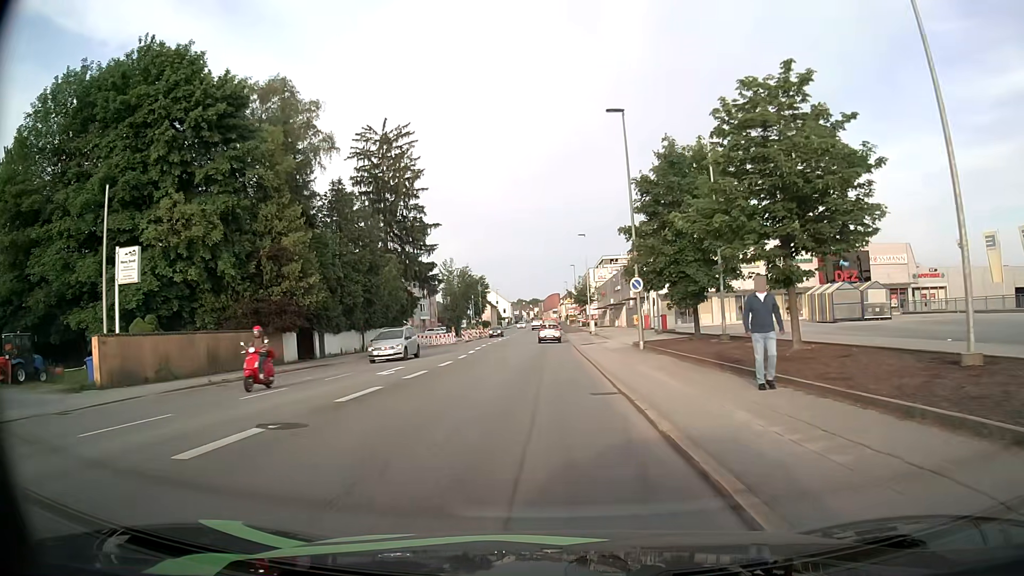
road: tertiary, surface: asphalt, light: Day
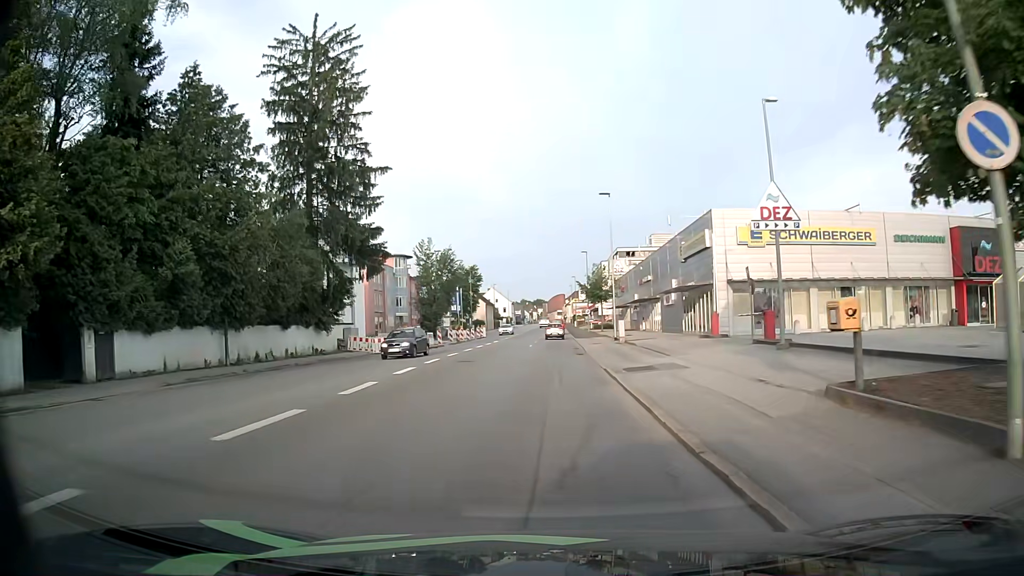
(-0.1, +23.2) m; -1°
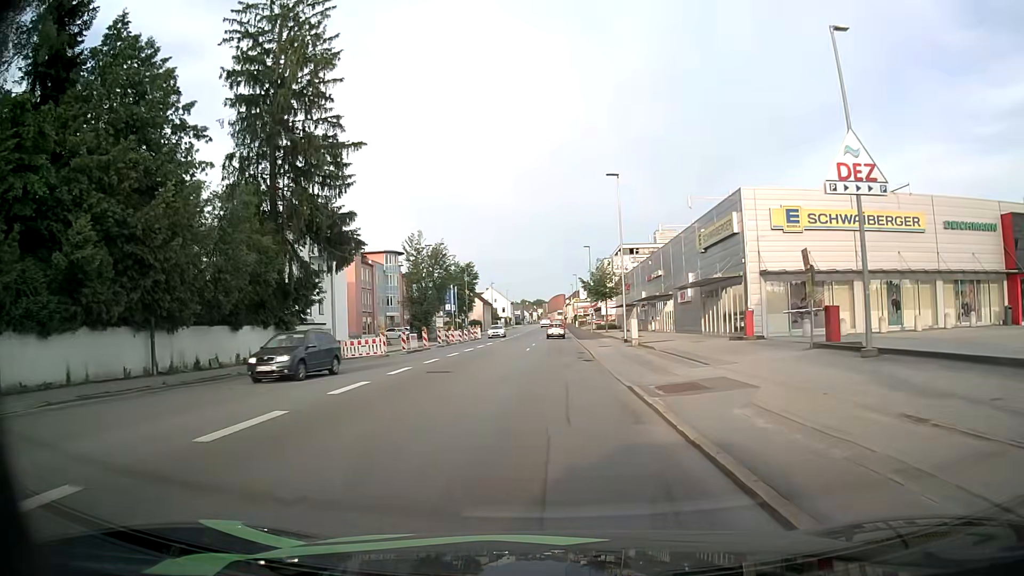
(0.0, +6.1) m; +1°
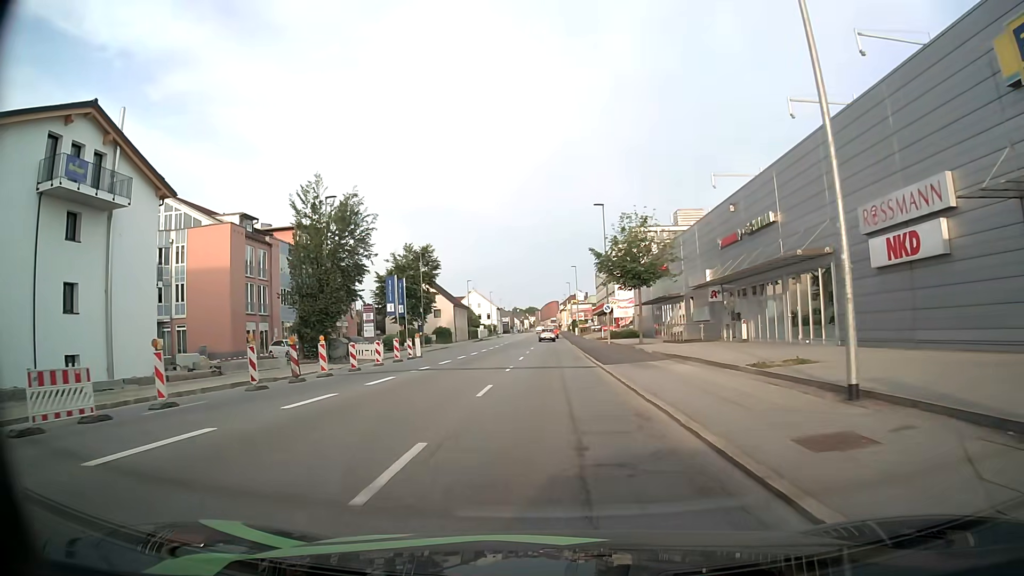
(-0.2, +31.7) m; 0°
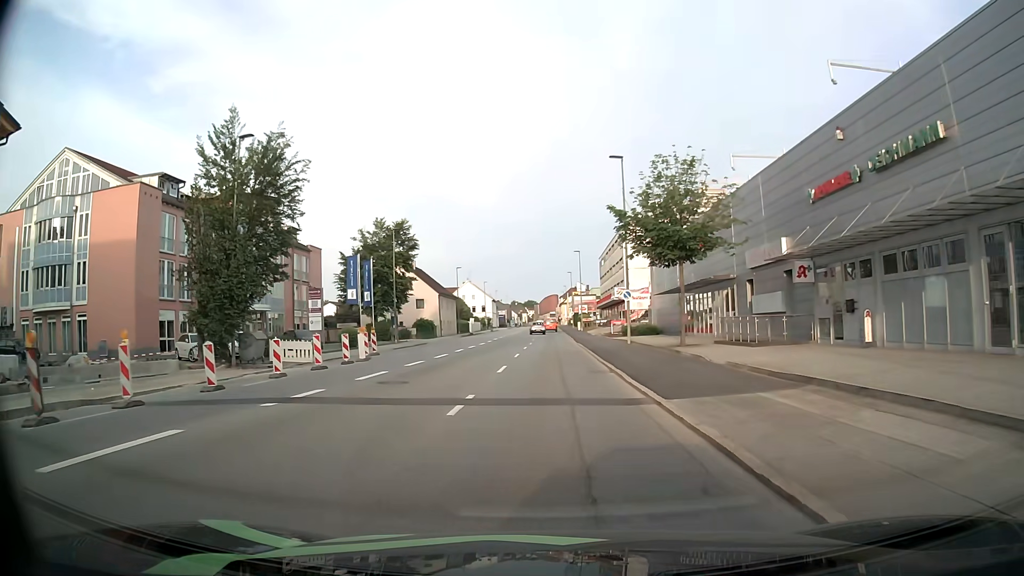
(-0.1, +13.0) m; -1°
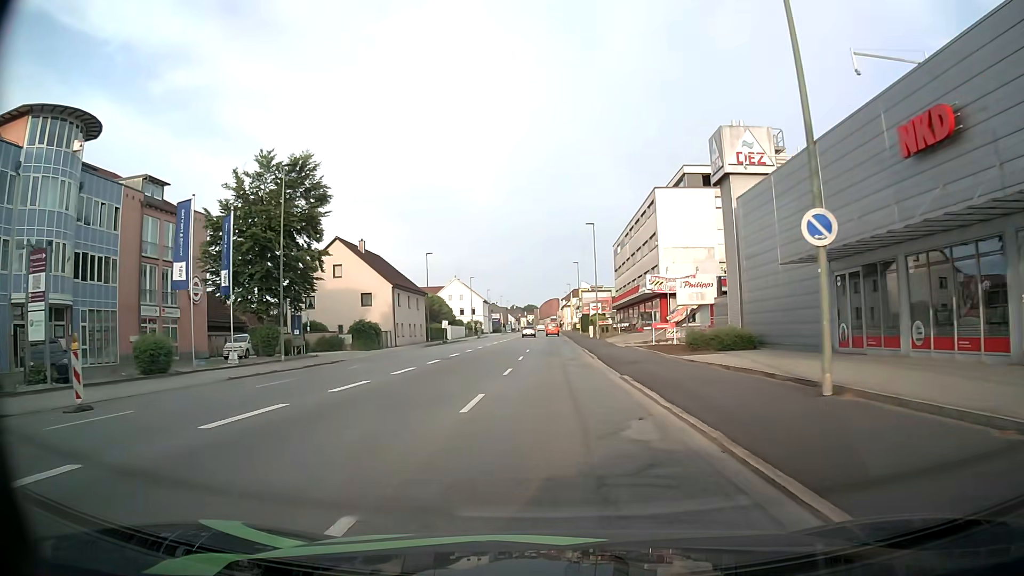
(+0.1, +26.6) m; 0°
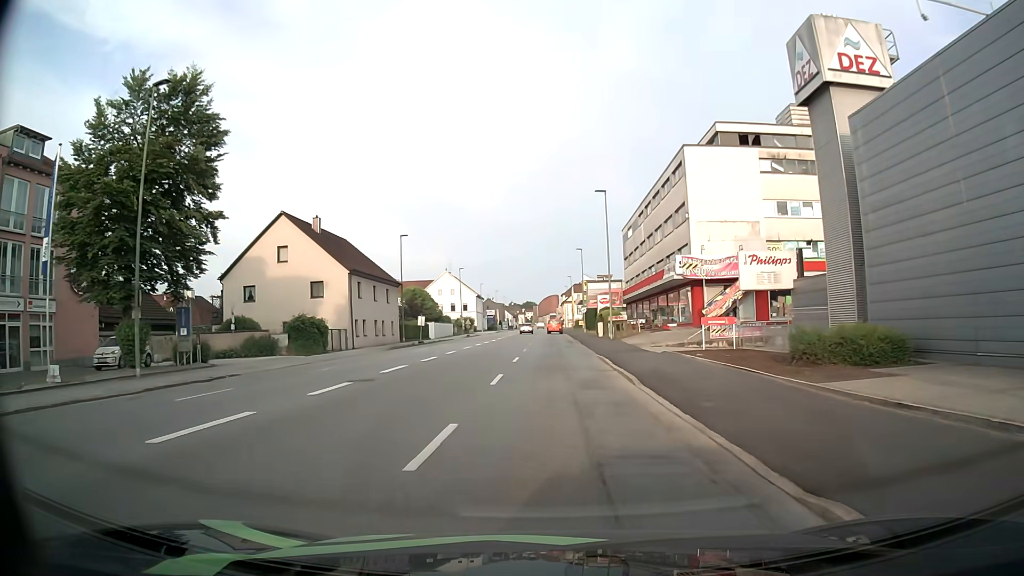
(0.0, +13.5) m; 0°
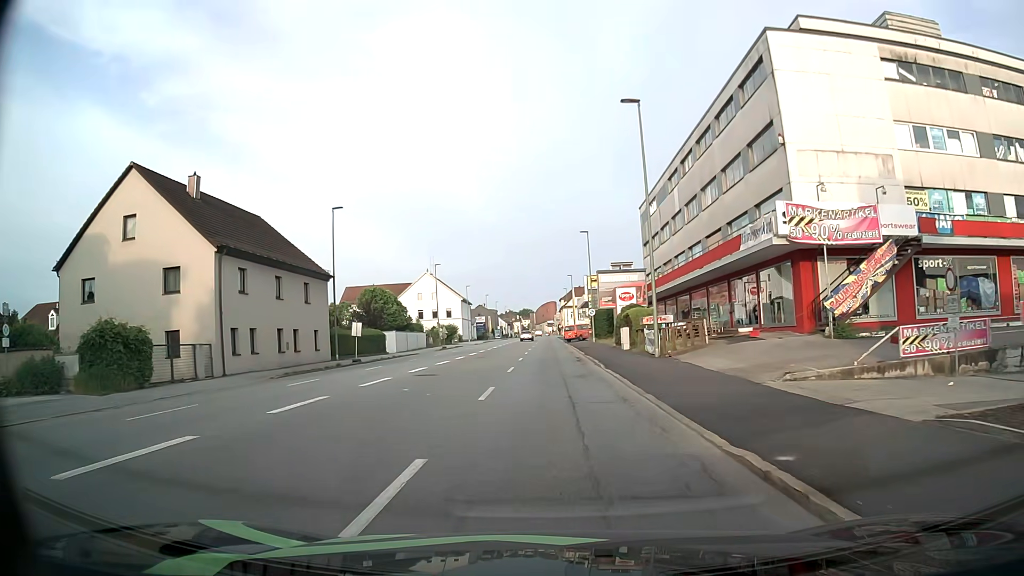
(0.0, +20.1) m; 0°
(0, +10) (0, +20) (0, +30) (0, +40) (0, +50) (+1, +60) (+1, +70) (+1, +80) (+1, +90) (+1, +100) m
